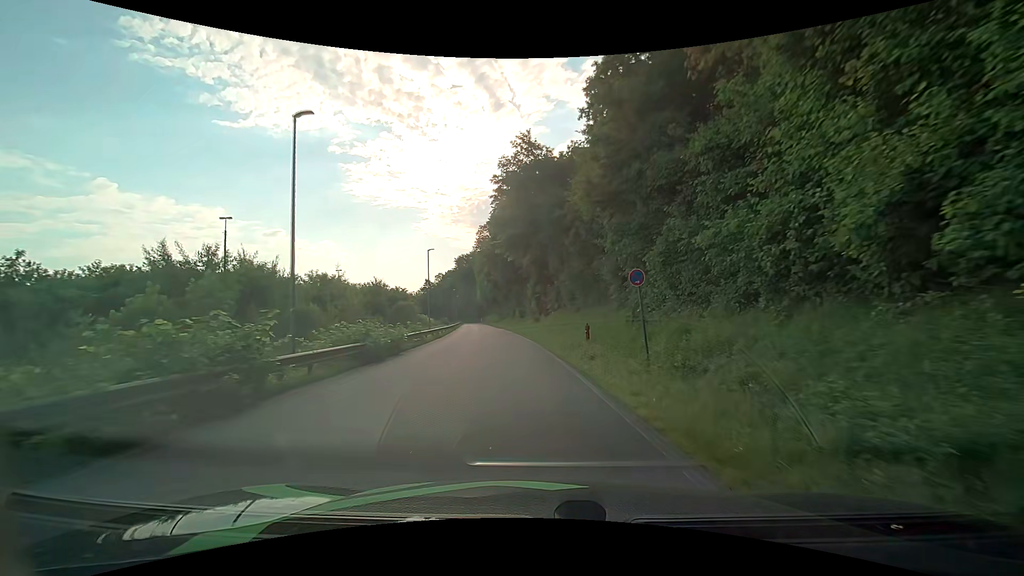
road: residential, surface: asphalt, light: Day
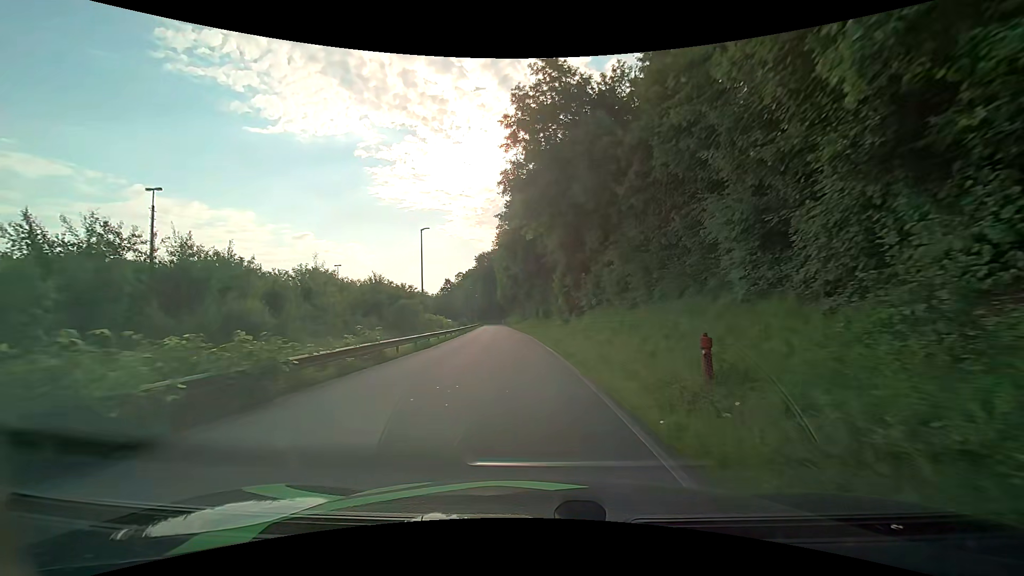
(-0.3, +11.8) m; -3°
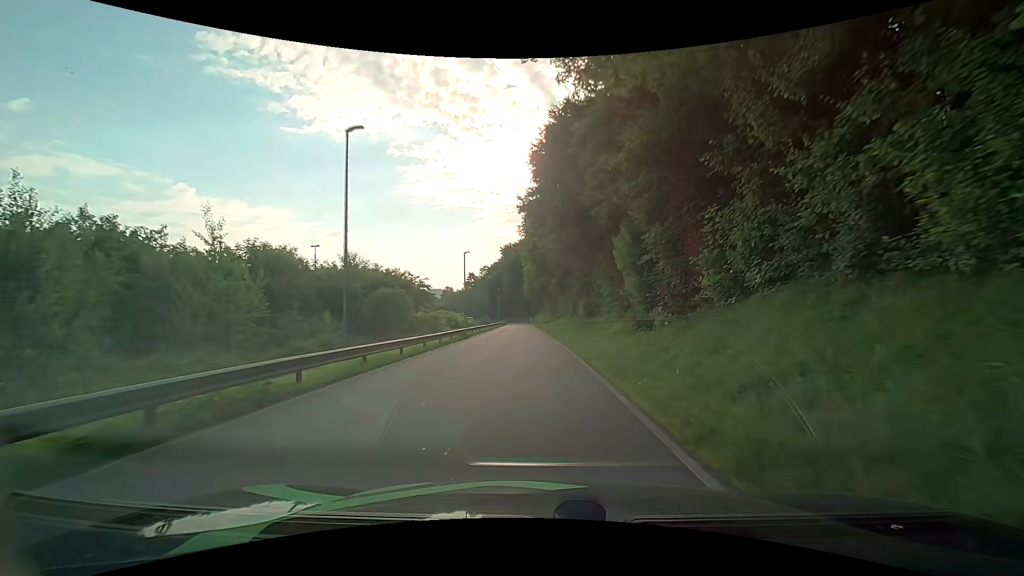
(-0.6, +18.8) m; -3°
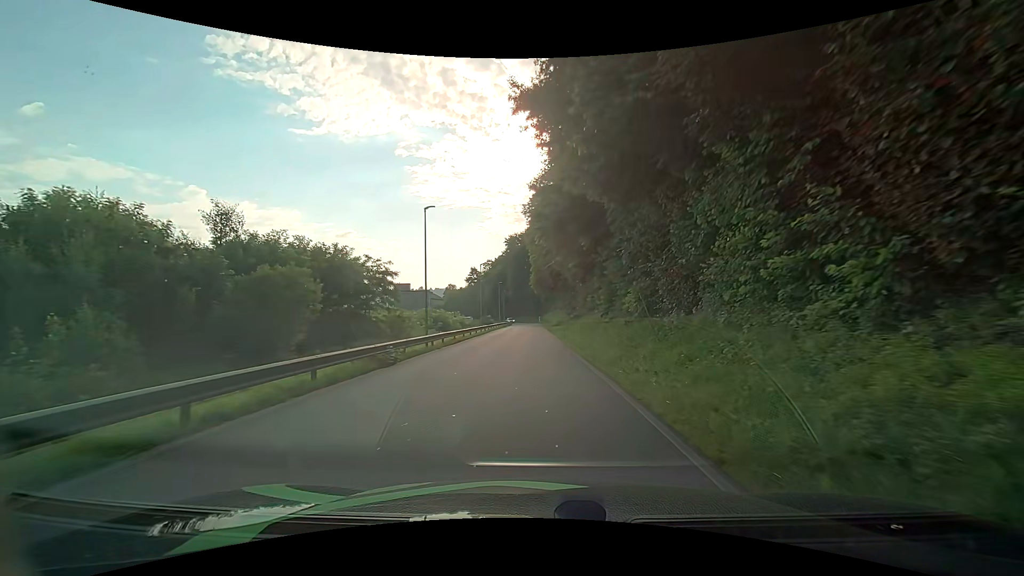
(-0.3, +19.7) m; -1°
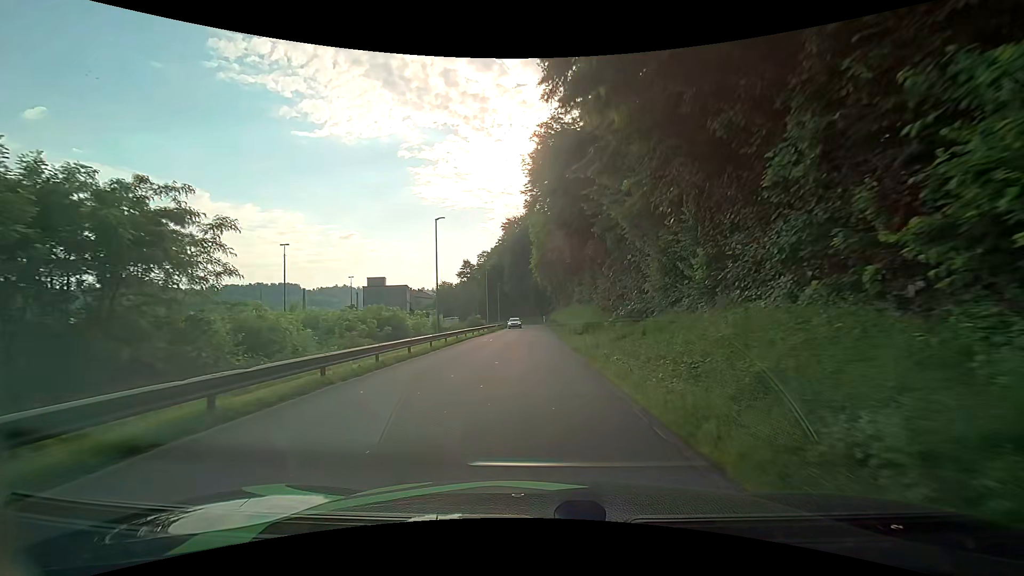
(-0.2, +27.3) m; 0°
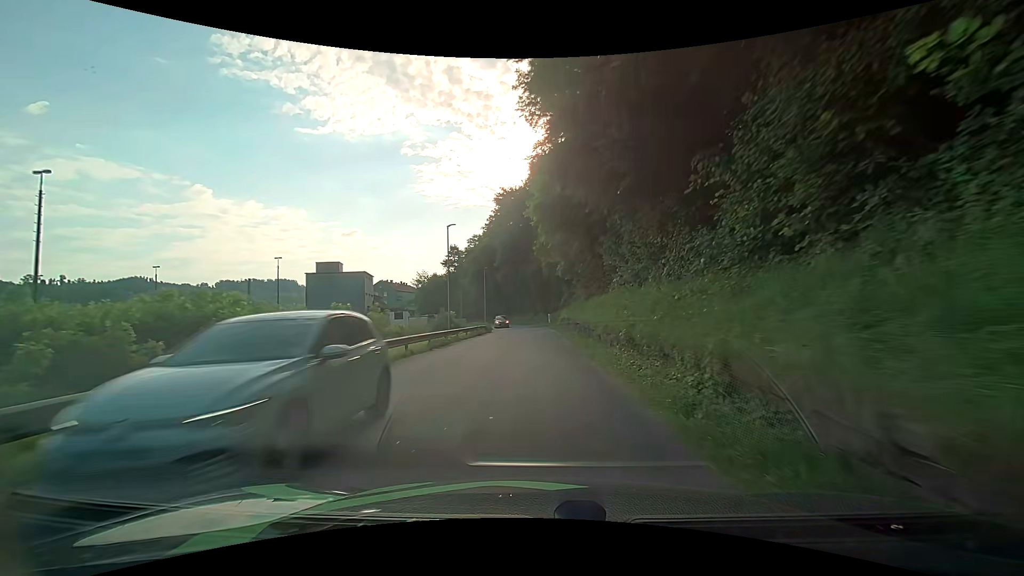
(0.0, +28.7) m; -1°
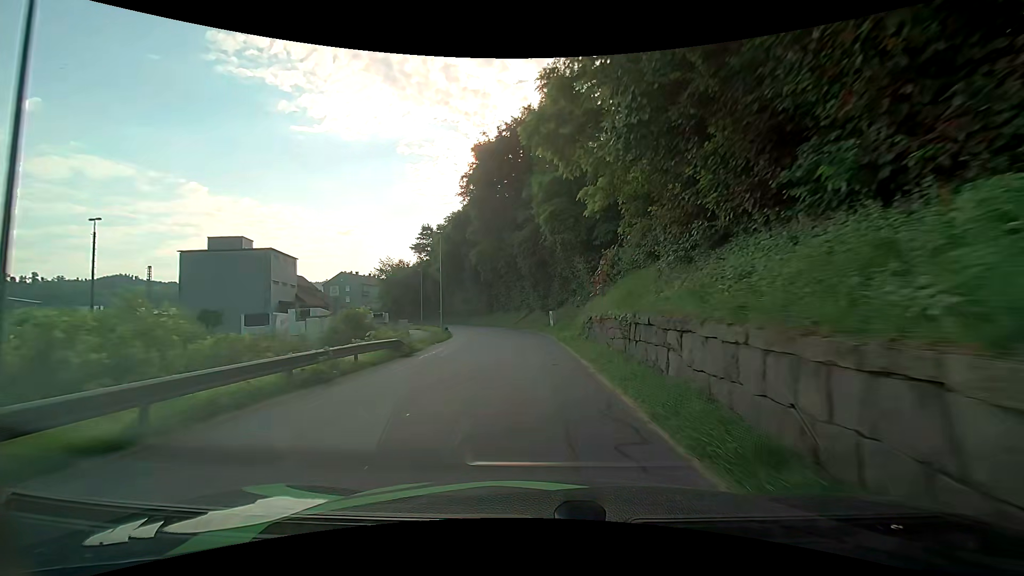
(+0.3, +28.6) m; 0°
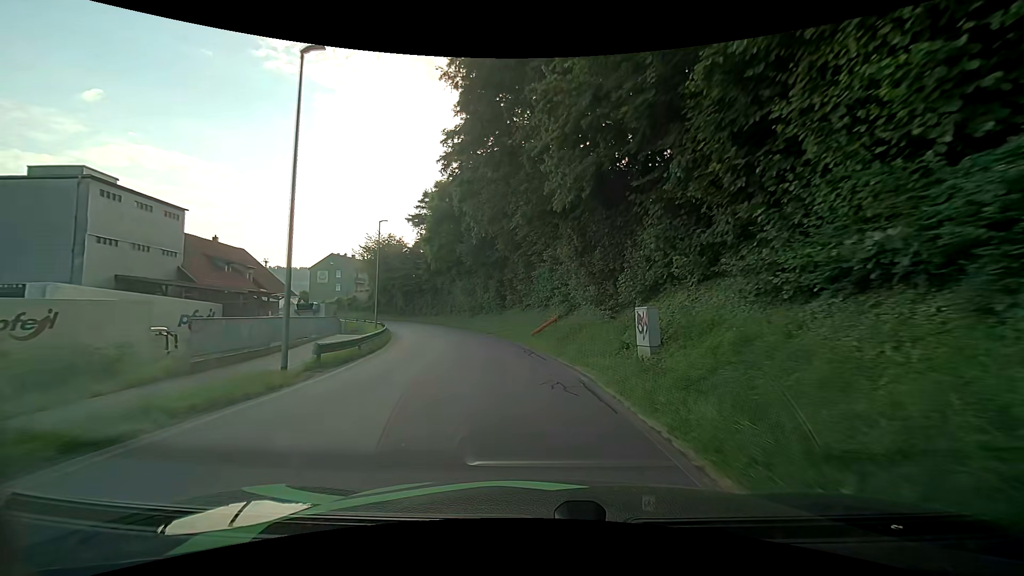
(-0.1, +27.6) m; -2°
(0, +10) (-2, +20) (-4, +30) (-6, +39) (-10, +49) (-14, +58) (-19, +66) (-26, +74) (-33, +80) (-41, +87) m
